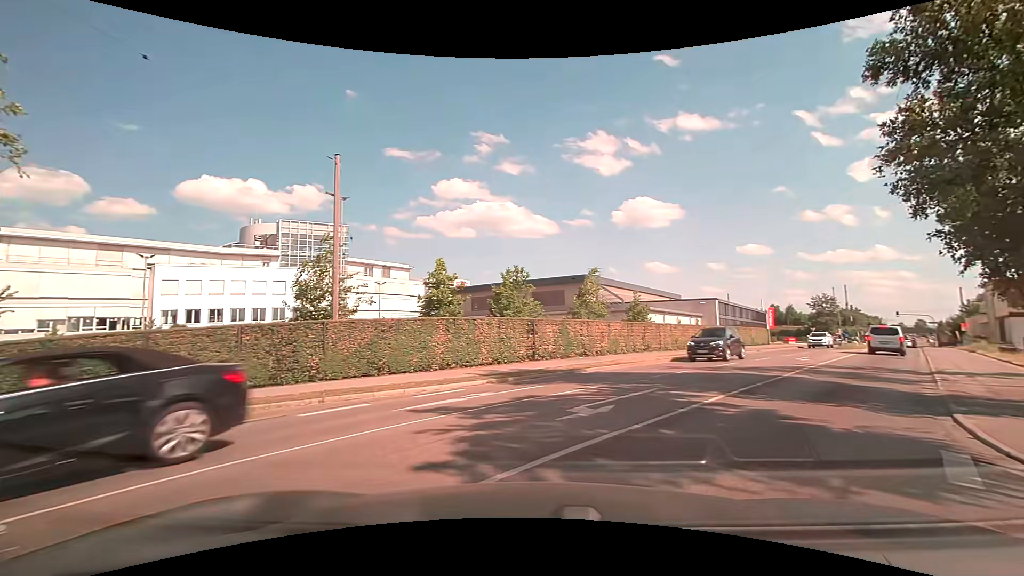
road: secondary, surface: asphalt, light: Day
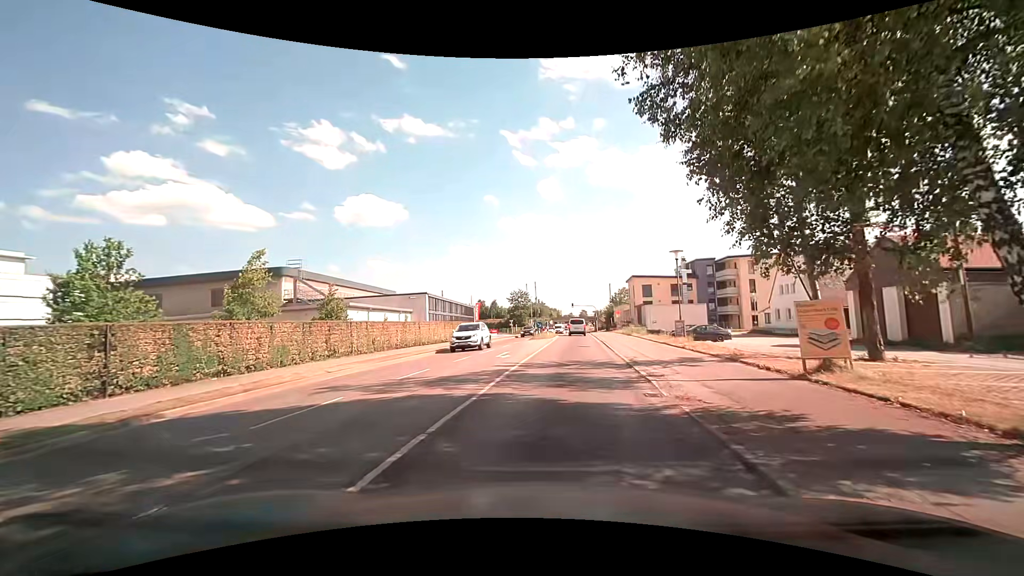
(+2.3, +6.9) m; +32°
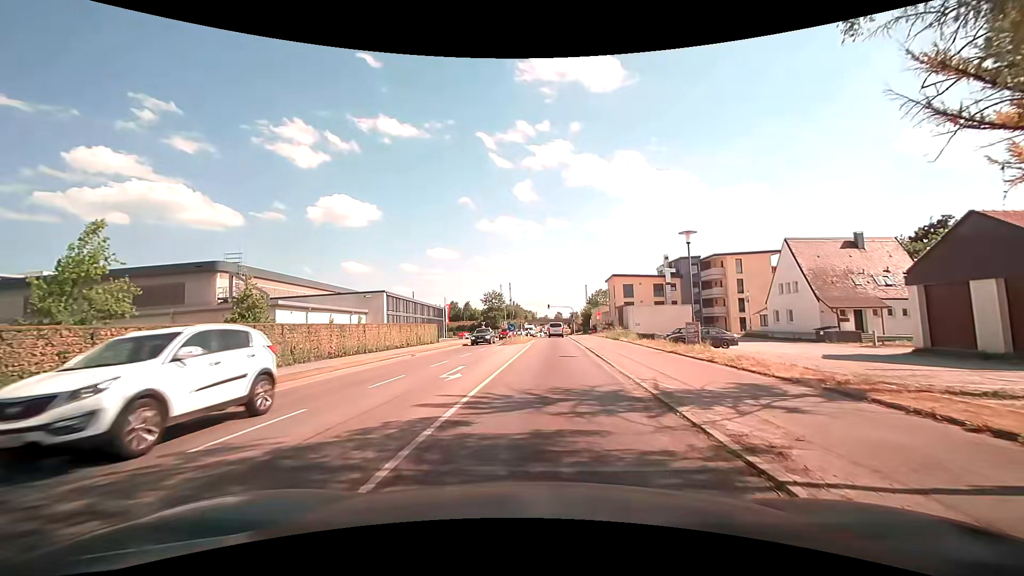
(+0.2, +7.1) m; +3°
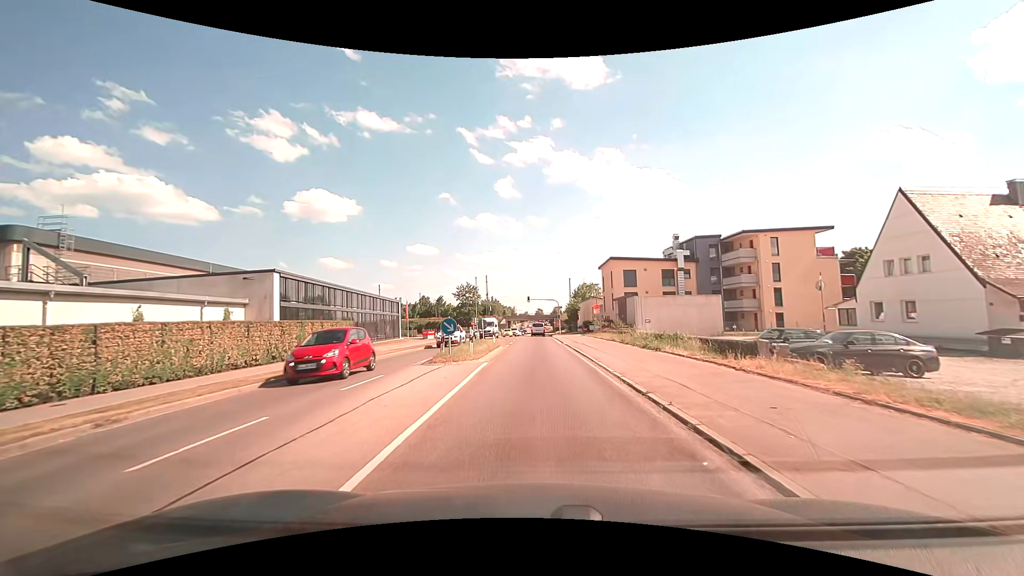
(+0.5, +19.0) m; +2°
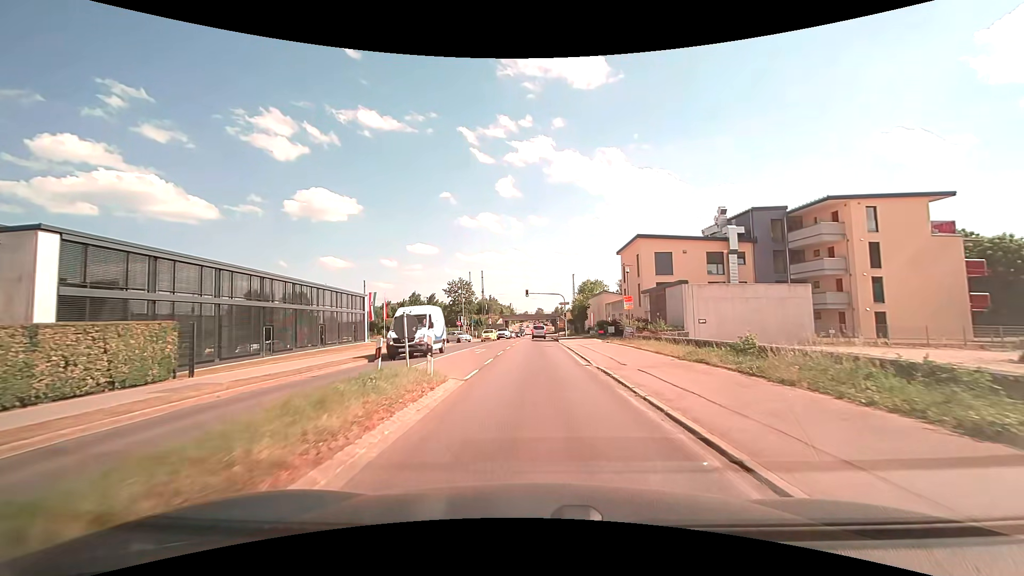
(0.0, +17.1) m; 0°
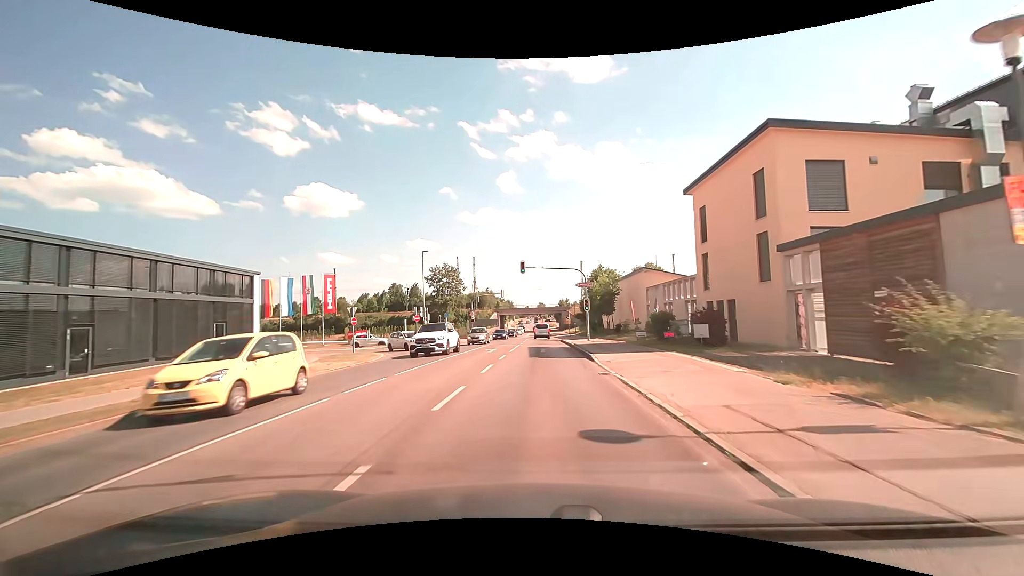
(0.0, +26.9) m; 0°
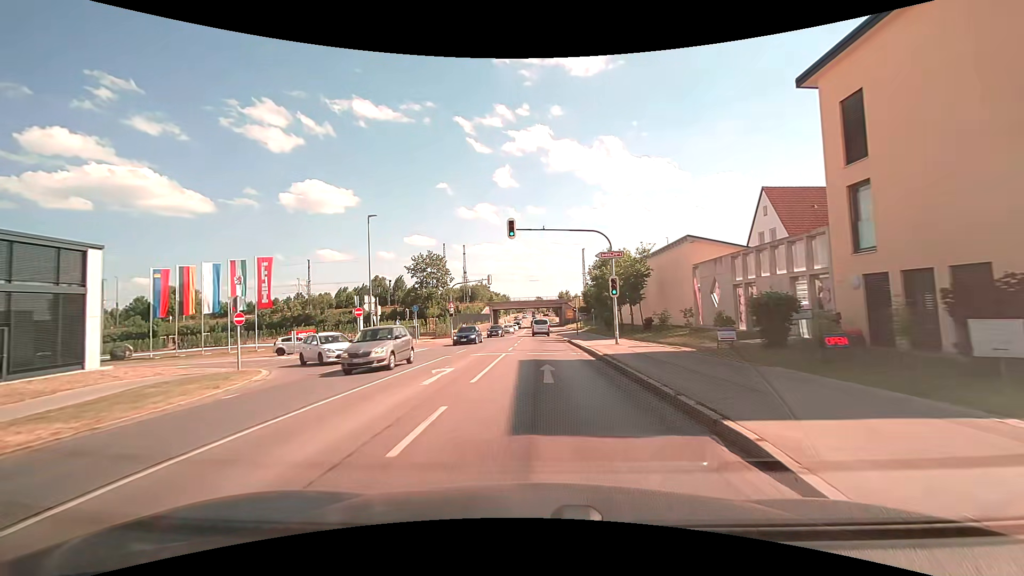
(0.0, +14.8) m; 0°
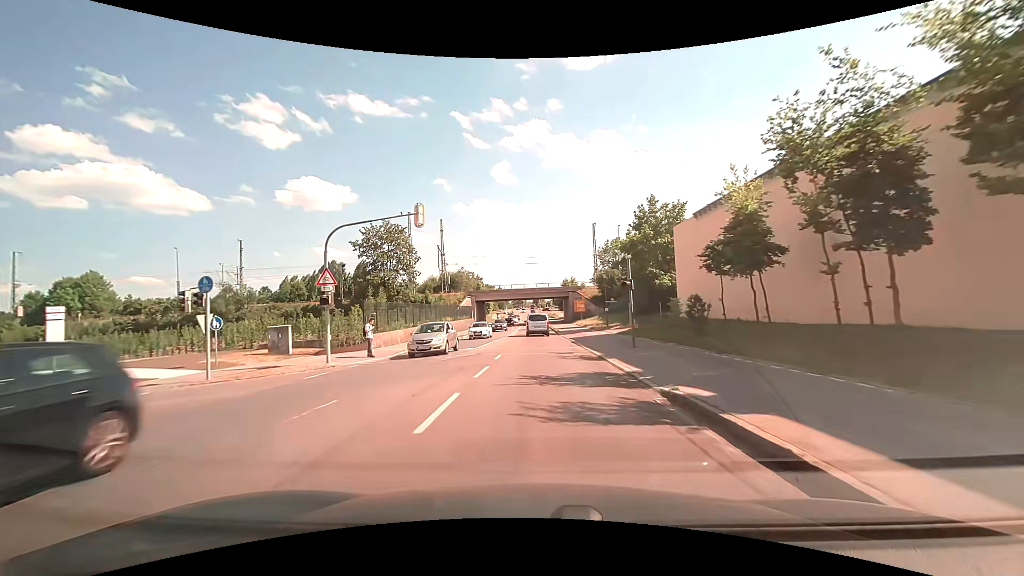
(+0.2, +29.4) m; 0°
(0, +10) (0, +20) (0, +30) (0, +40) (0, +50) (0, +60) (0, +70) (-1, +80) (-1, +90) (-1, +100) m
